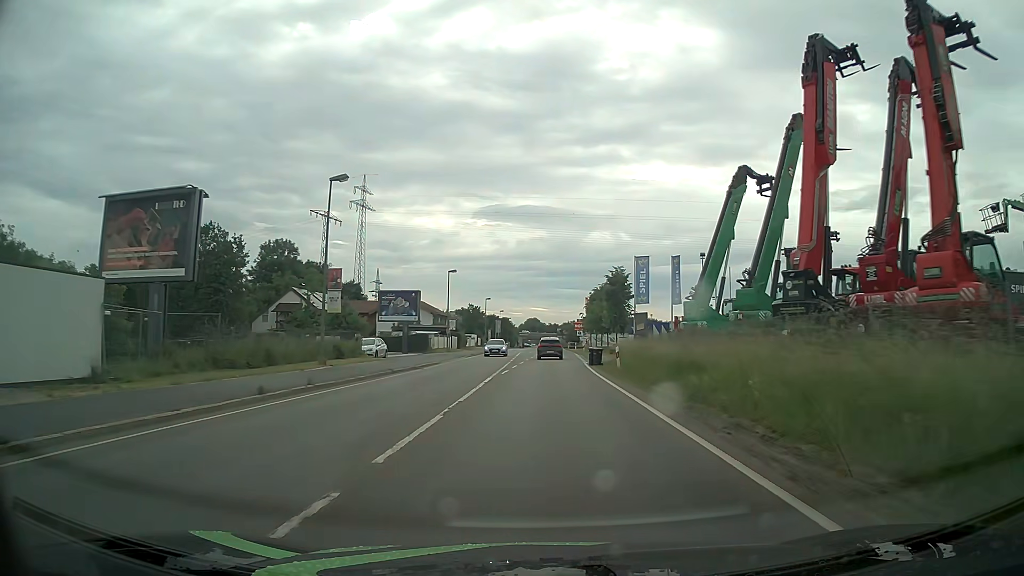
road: primary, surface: asphalt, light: Day
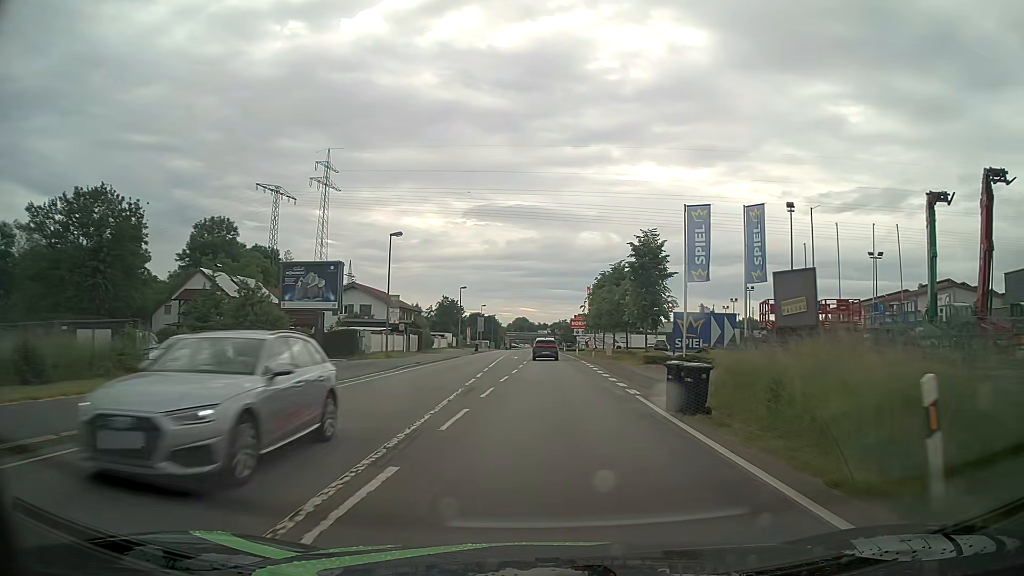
(0.0, +22.8) m; +1°
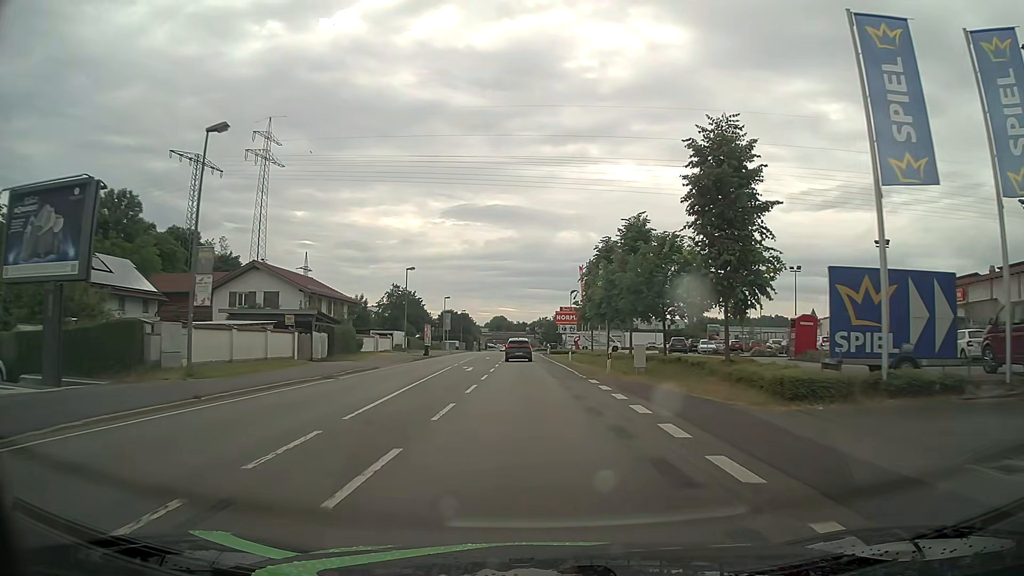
(+0.5, +22.8) m; +2°
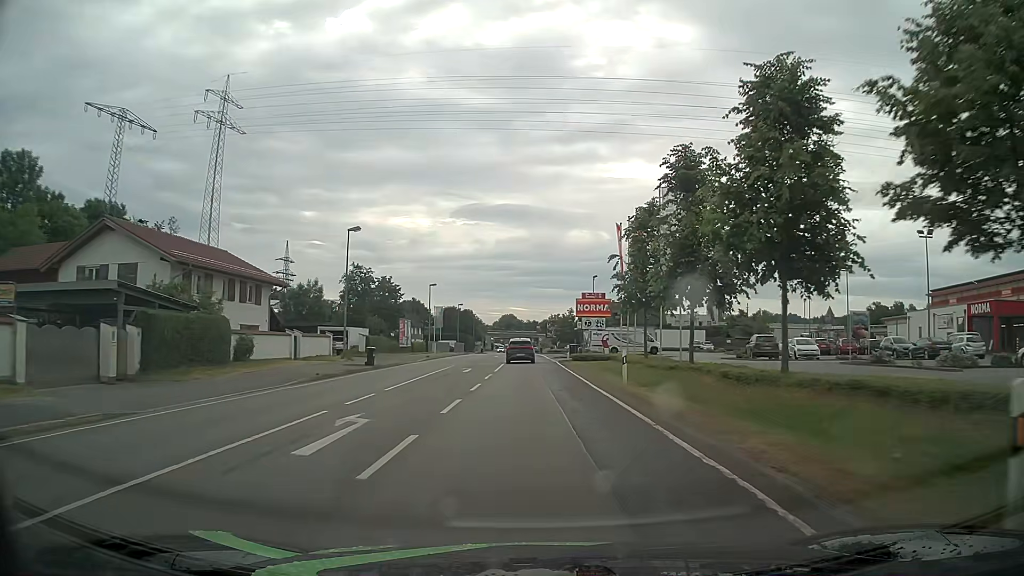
(-0.1, +22.8) m; -1°
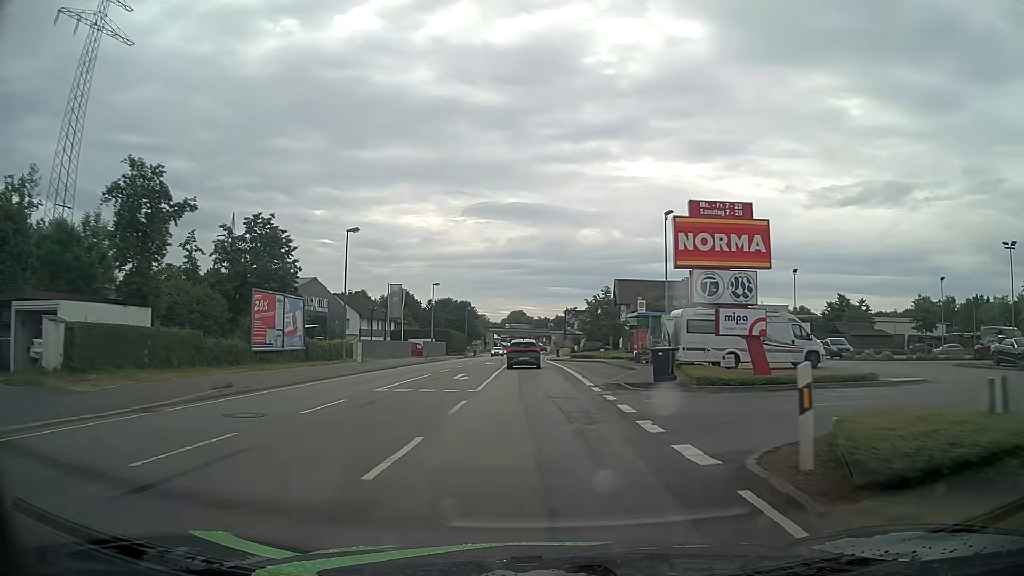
(-0.2, +37.7) m; -1°
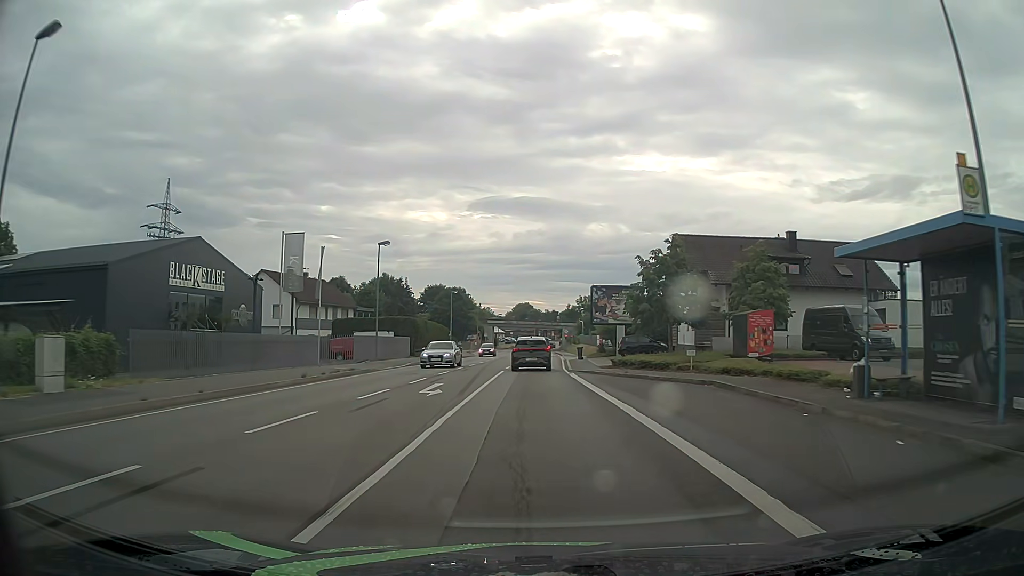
(-0.2, +28.4) m; -1°
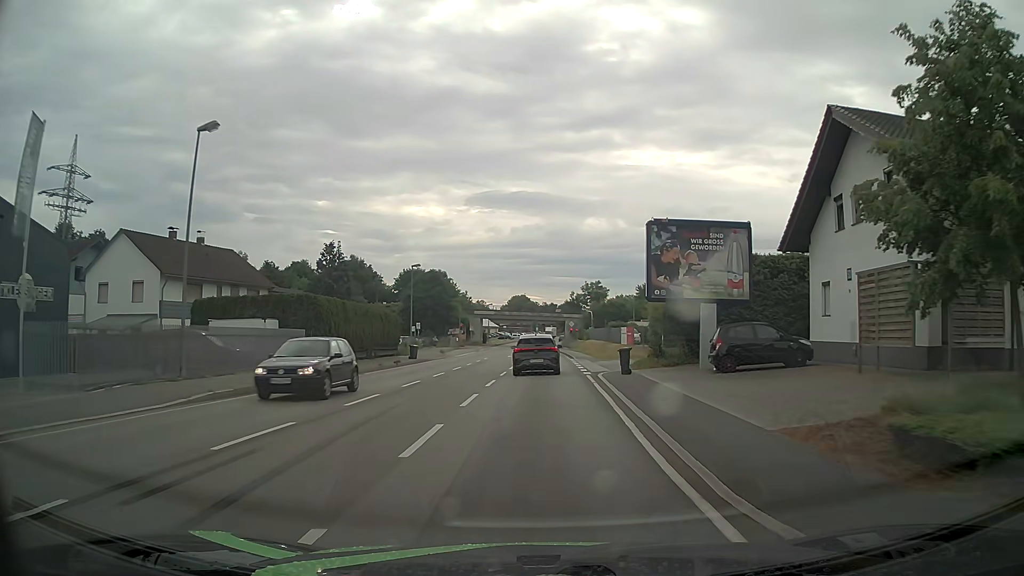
(+0.1, +25.7) m; 0°
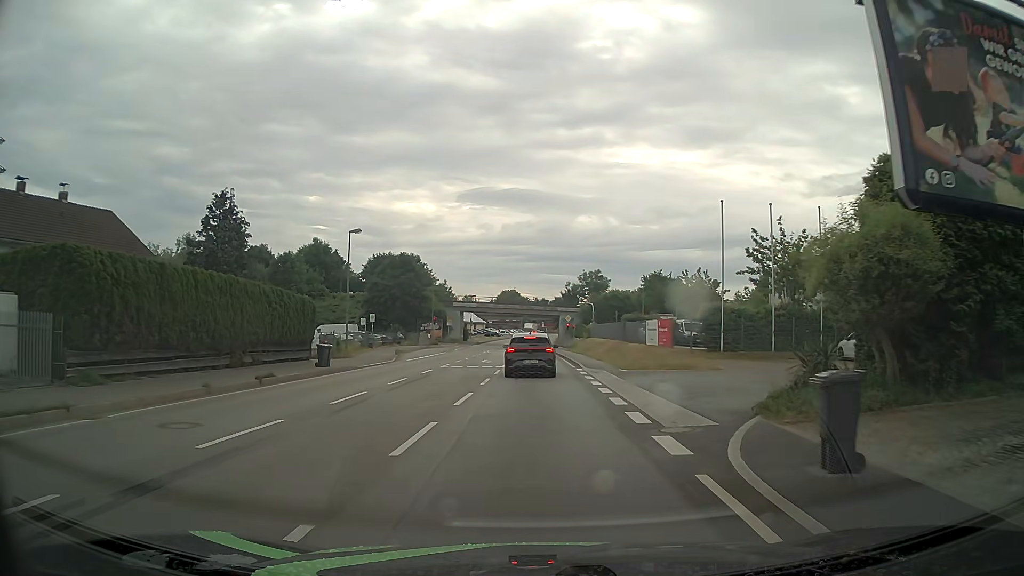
(+0.1, +17.8) m; +1°
(0, +10) (0, +20) (0, +30) (0, +40) (0, +50) (0, +60) (0, +70) (0, +80) (0, +90) (-1, +100) m
